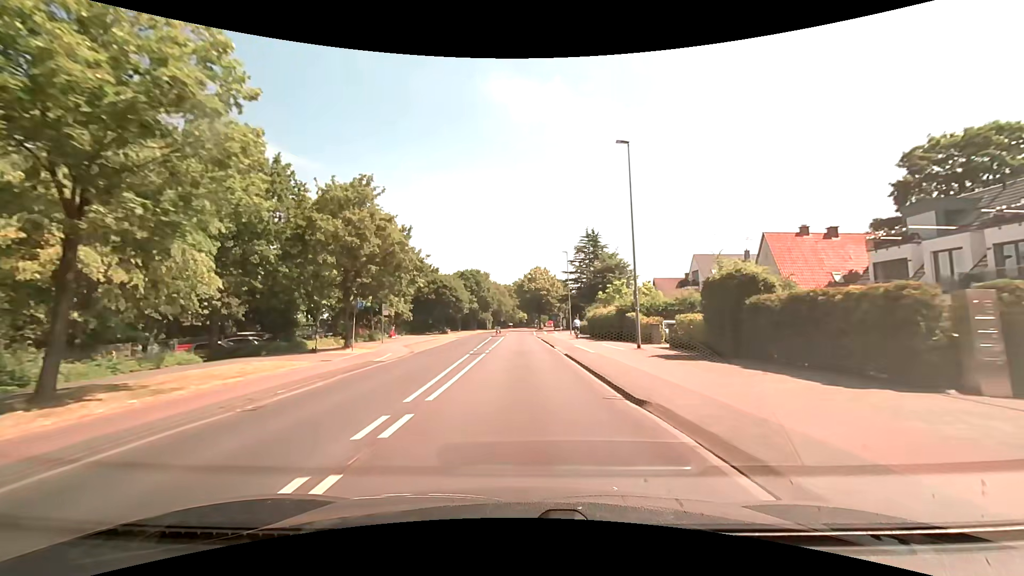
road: tertiary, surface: asphalt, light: Day
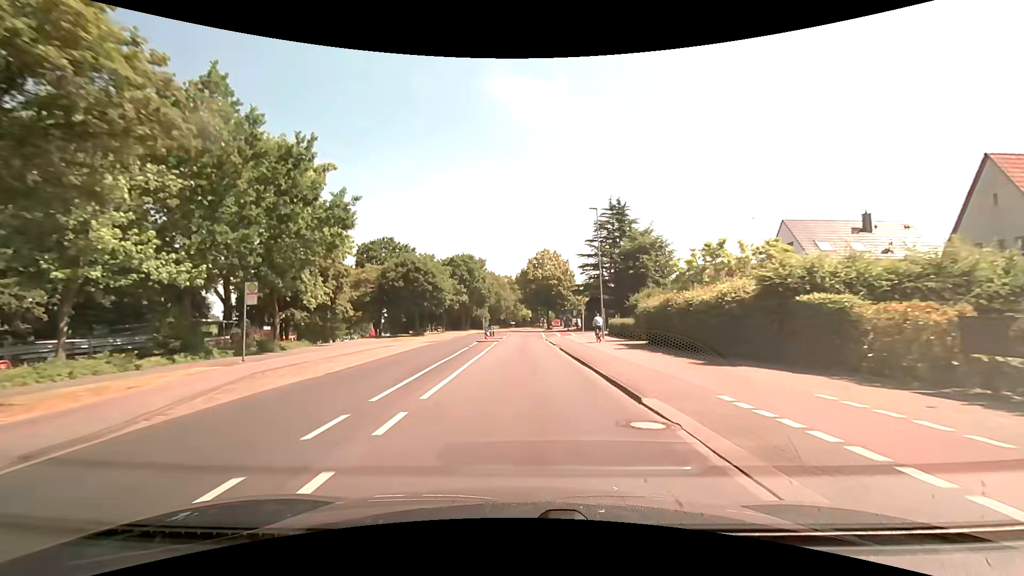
(-0.1, +22.6) m; 0°
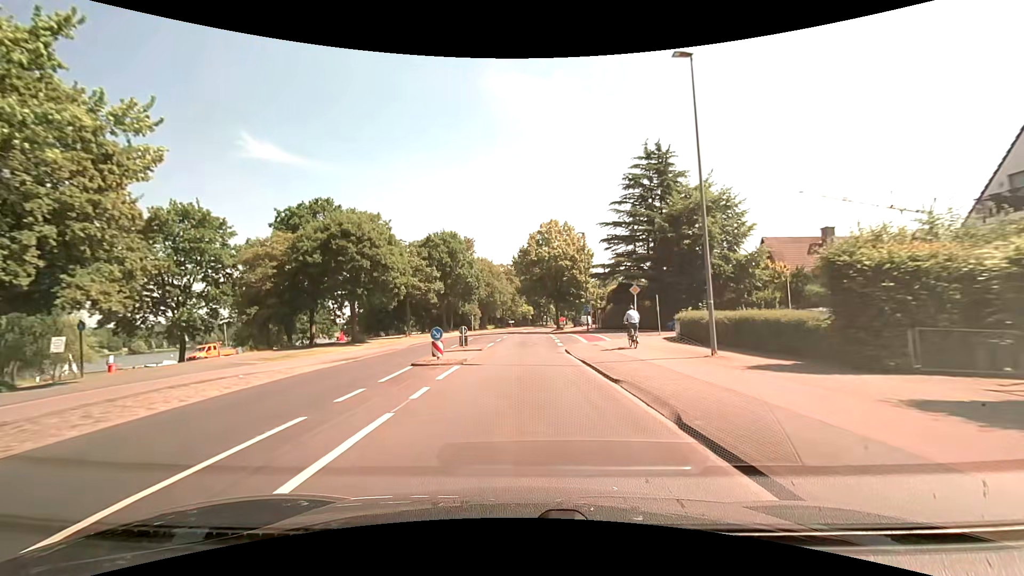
(0.0, +22.5) m; 0°
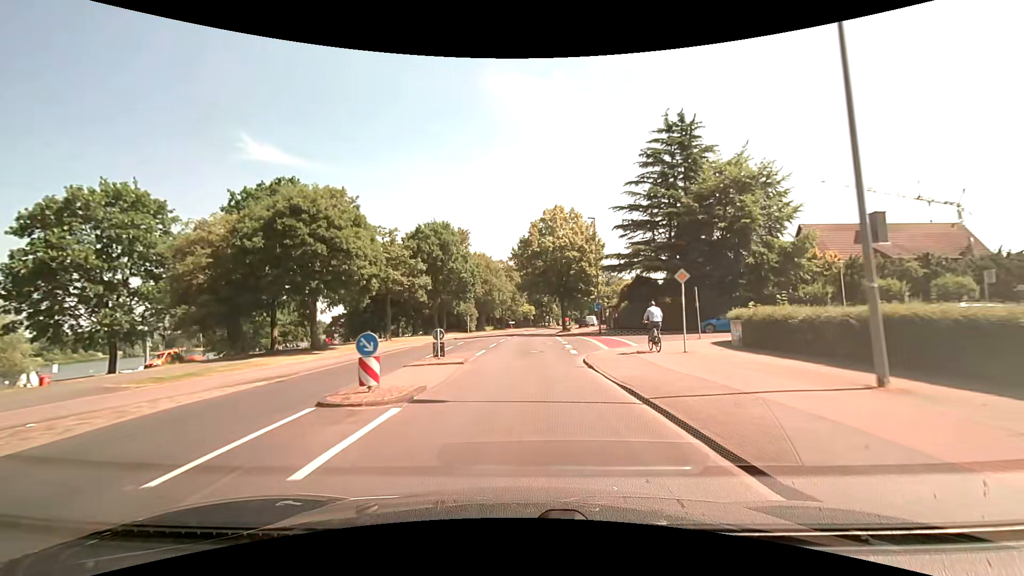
(0.0, +7.5) m; 0°
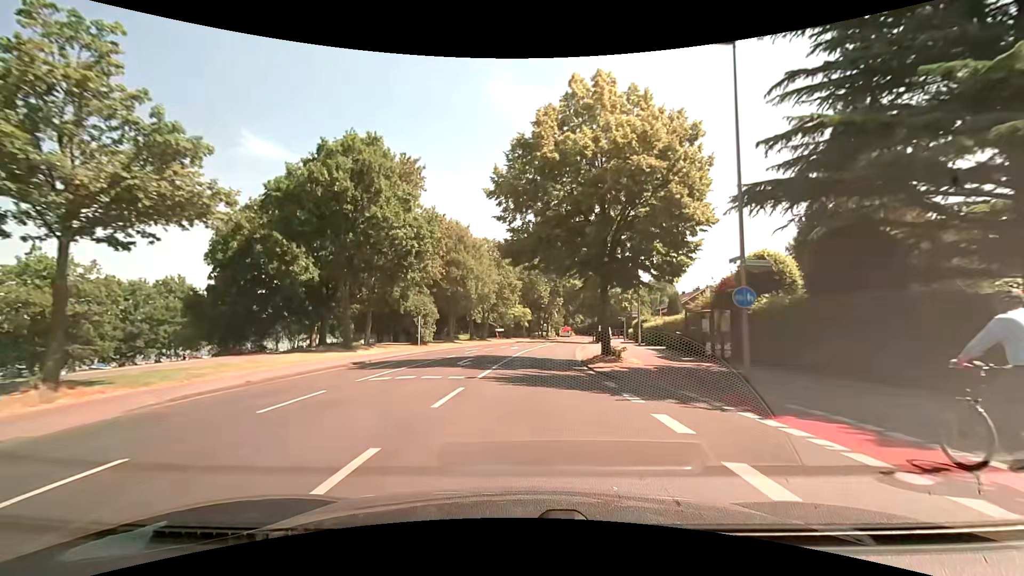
(+0.1, +29.9) m; +1°
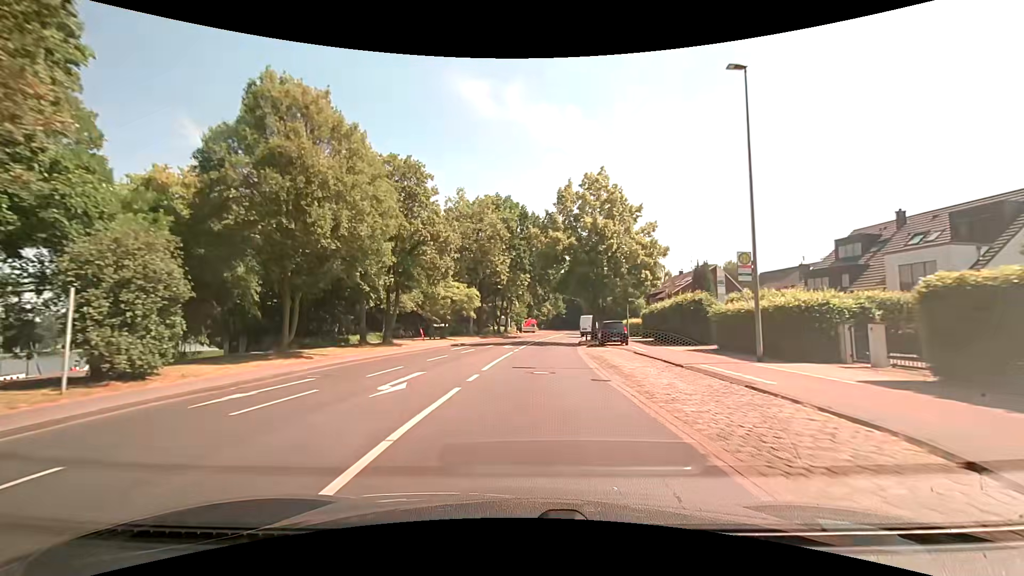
(+1.2, +29.3) m; +5°
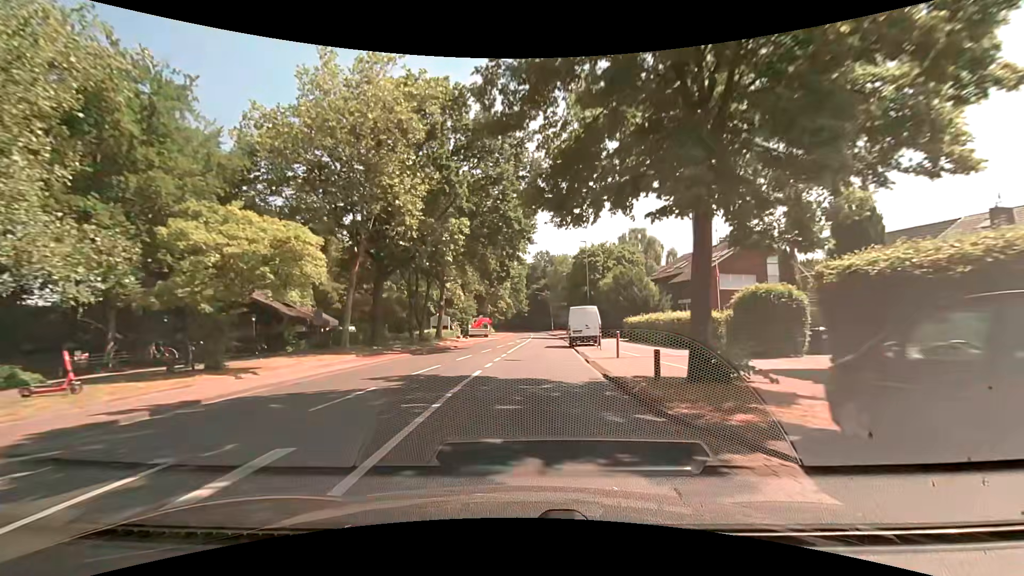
(+1.4, +29.4) m; +5°
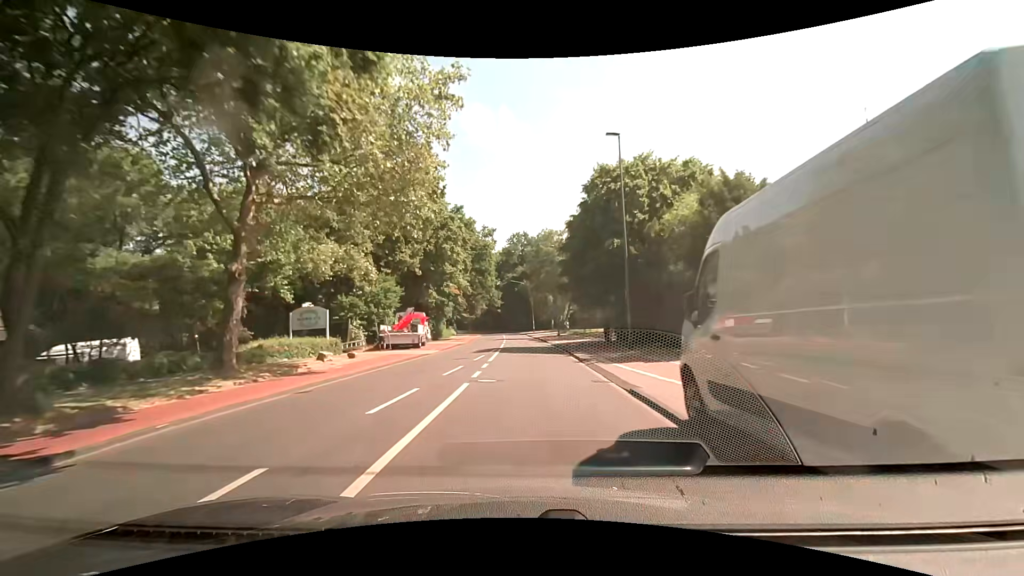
(+0.8, +30.1) m; +3°
(0, +10) (0, +20) (0, +30) (0, +40) (0, +50) (-1, +60) (-1, +70) (-2, +80) (-3, +90) (-4, +100) m
